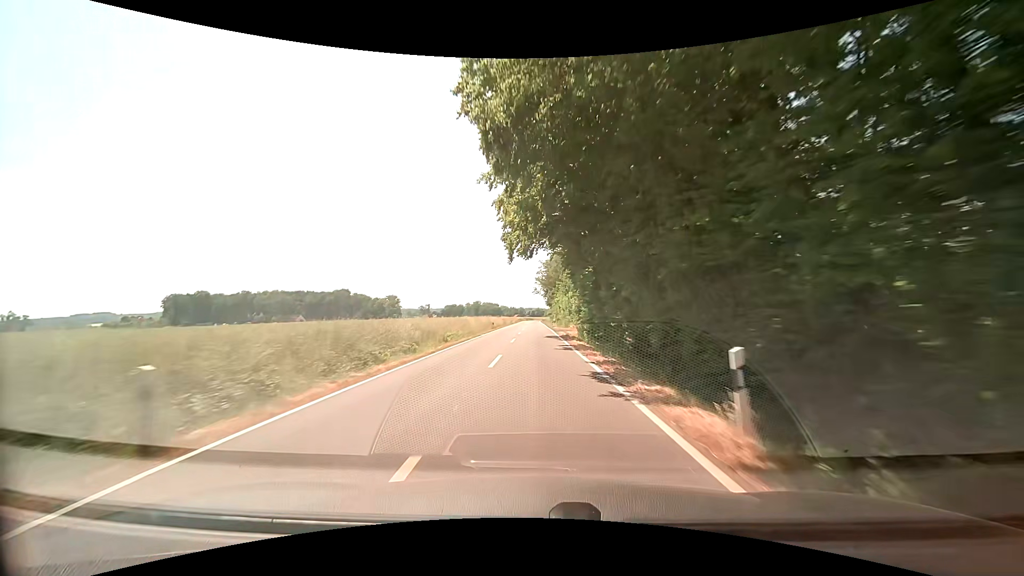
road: secondary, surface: asphalt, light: Day
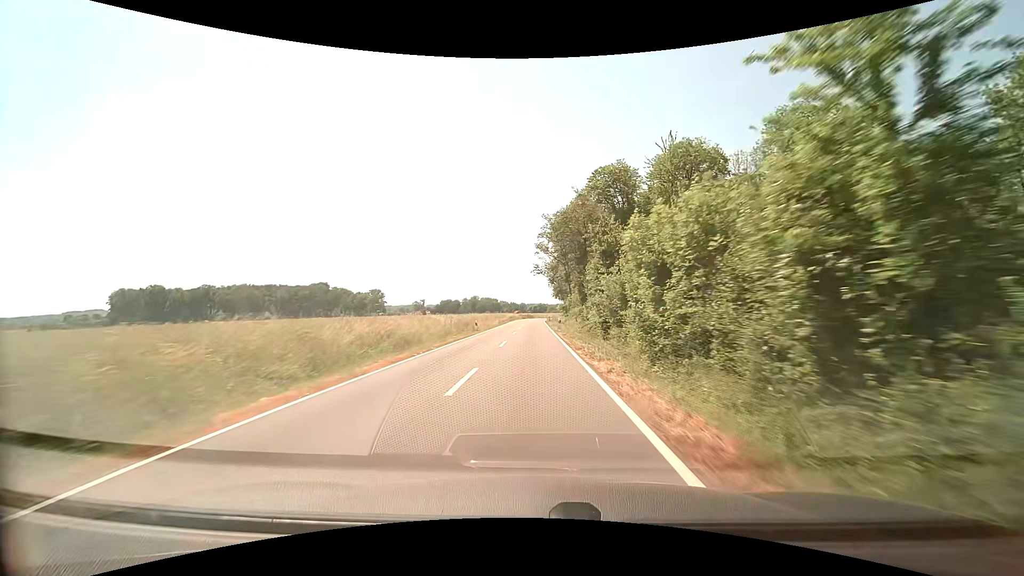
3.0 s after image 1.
(+0.1, +64.7) m; 0°
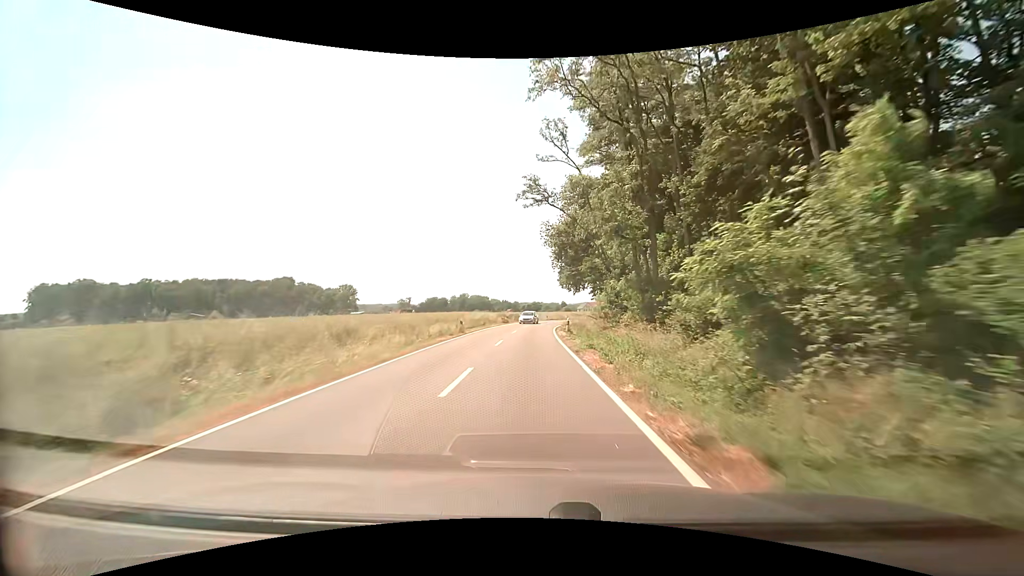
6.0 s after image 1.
(+0.1, +59.9) m; 0°
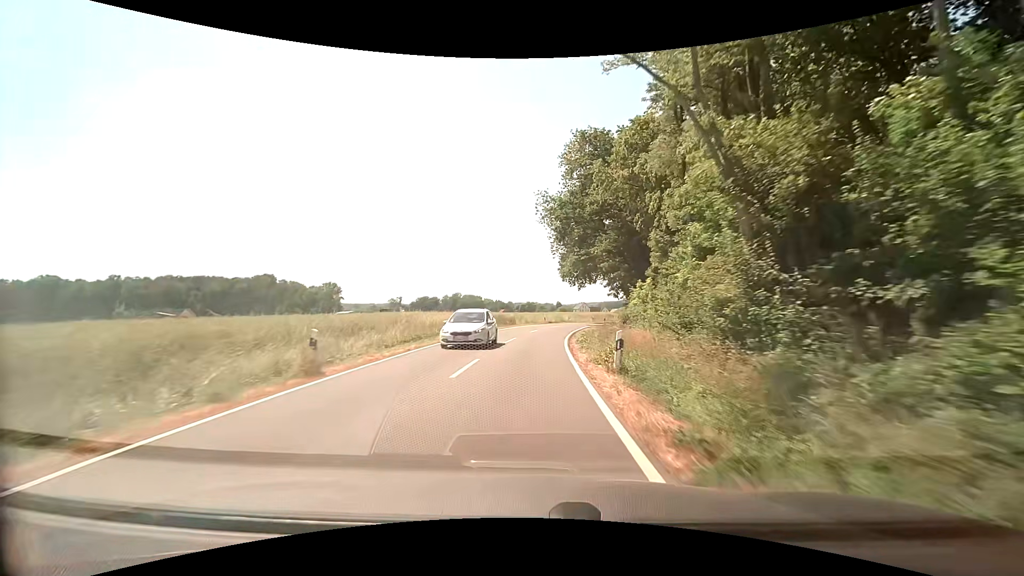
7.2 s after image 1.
(+0.2, +21.5) m; +1°
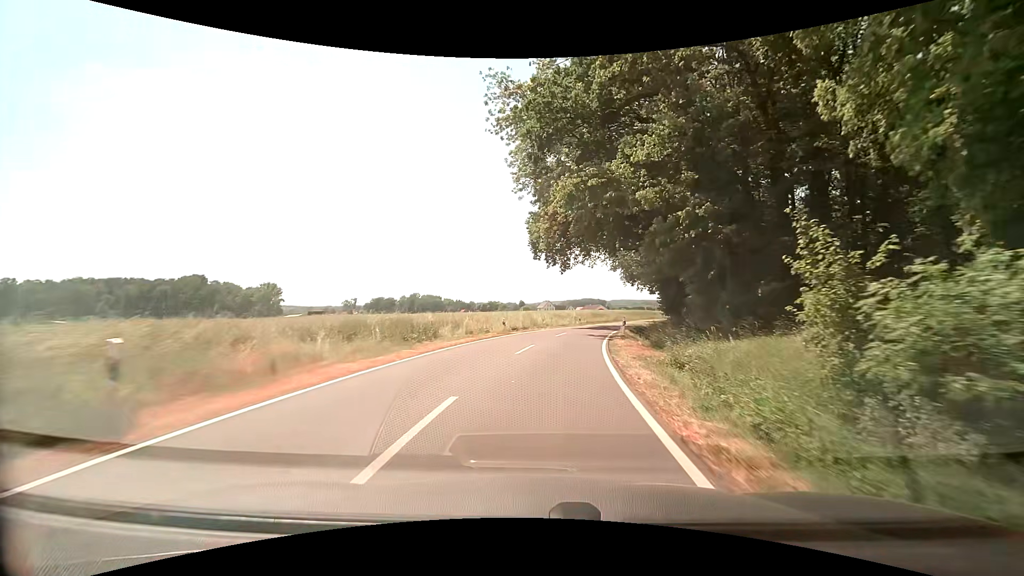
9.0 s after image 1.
(+0.8, +30.4) m; +4°
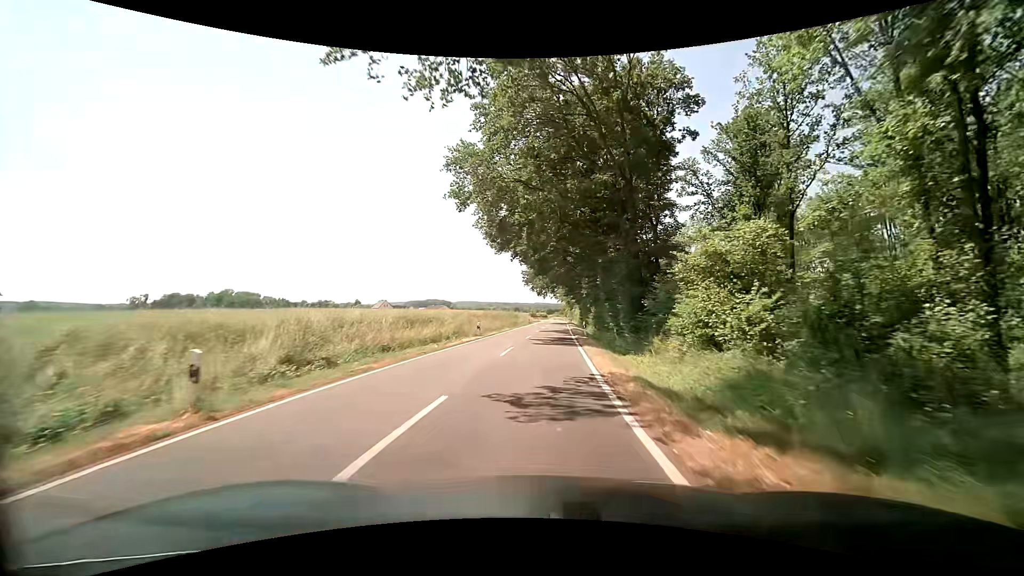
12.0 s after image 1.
(+6.9, +46.8) m; +17°
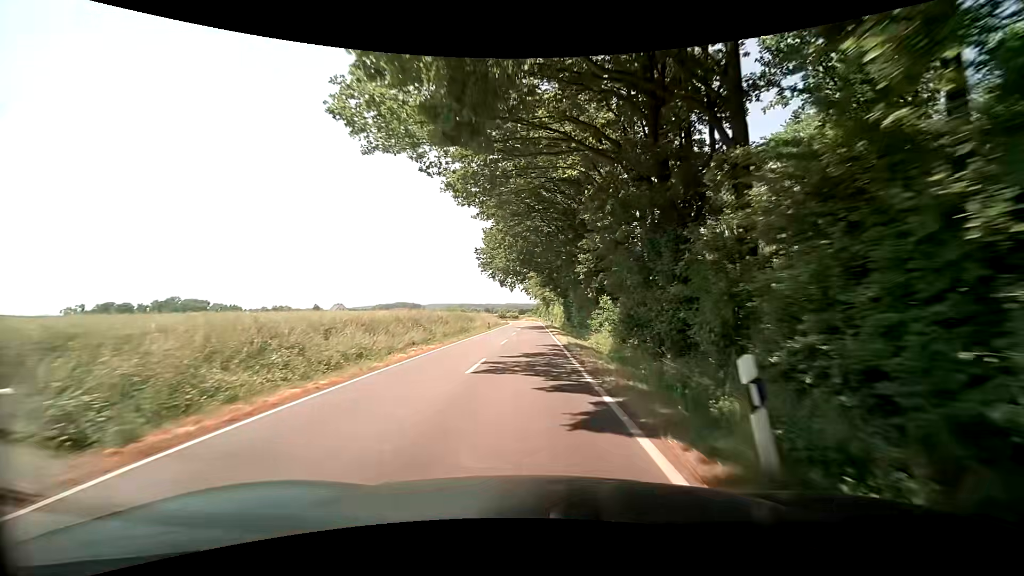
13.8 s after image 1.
(+1.2, +28.5) m; +4°
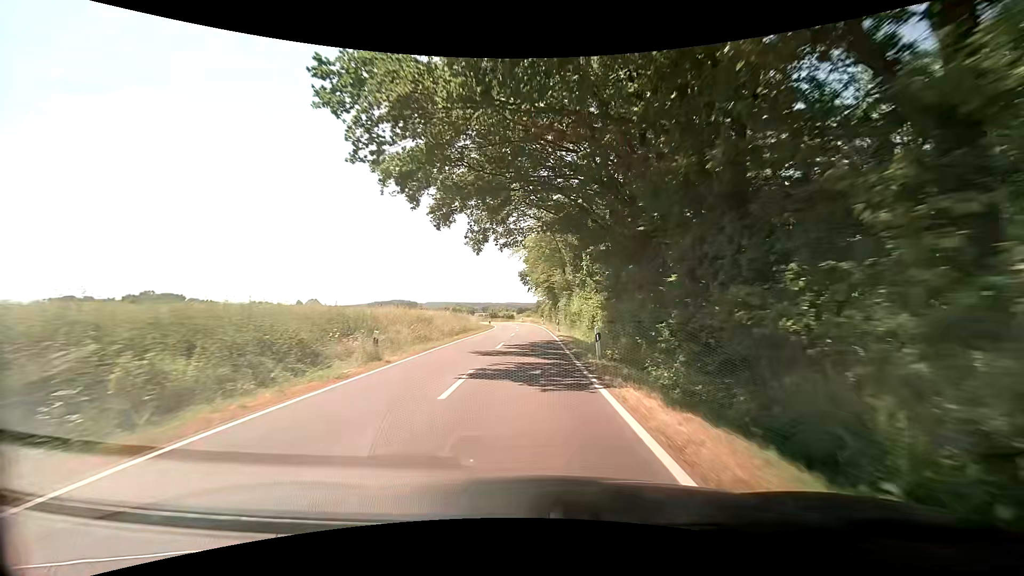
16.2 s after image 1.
(-0.1, +39.6) m; 0°
(0, +10) (0, +20) (0, +30) (0, +40) (0, +50) (0, +60) (-1, +70) (-2, +80) (-4, +90) (-6, +100) m
